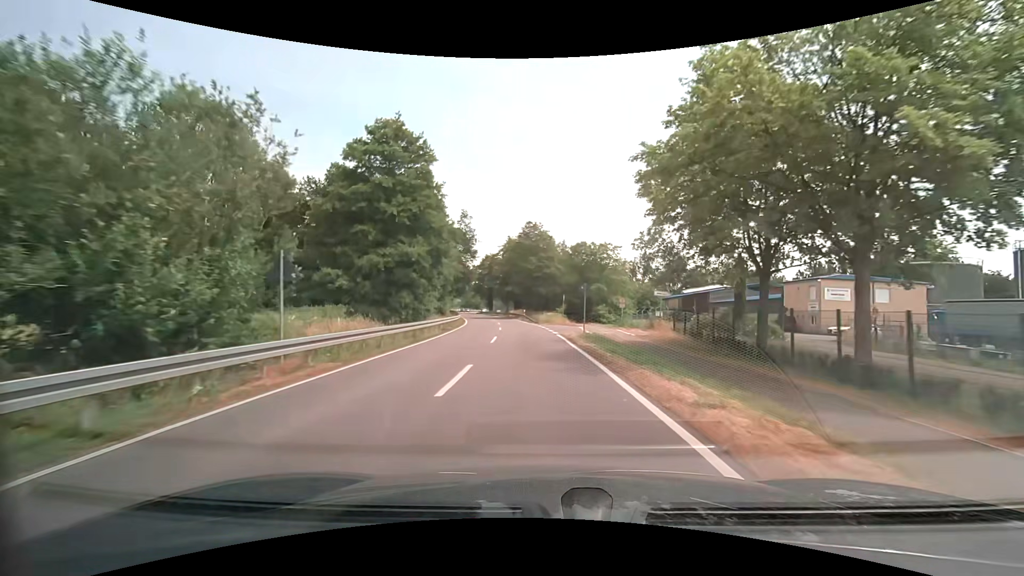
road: secondary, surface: asphalt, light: Day
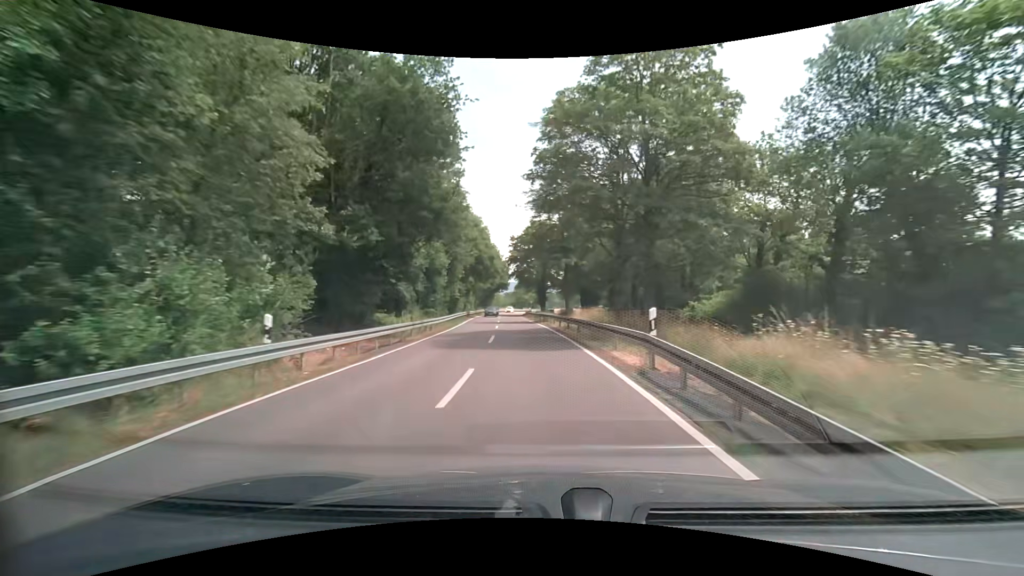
(-2.8, +49.4) m; -7°
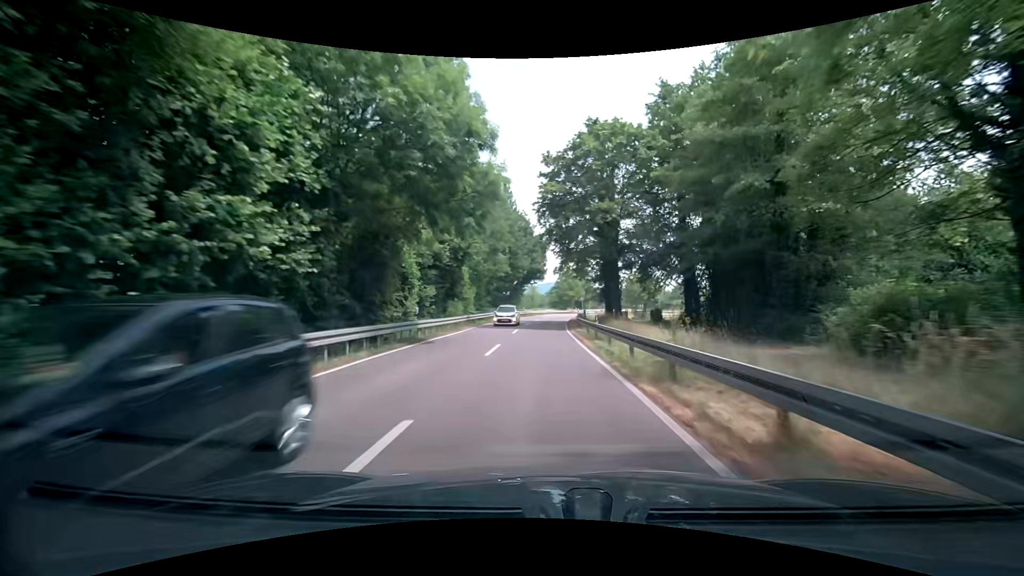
(-2.2, +41.2) m; -5°
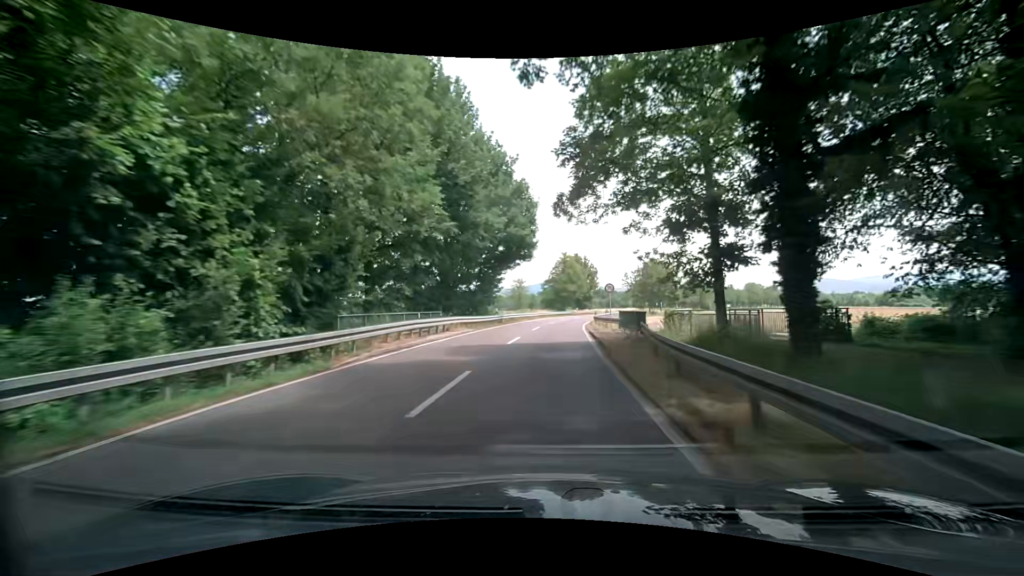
(+0.2, +31.6) m; +1°
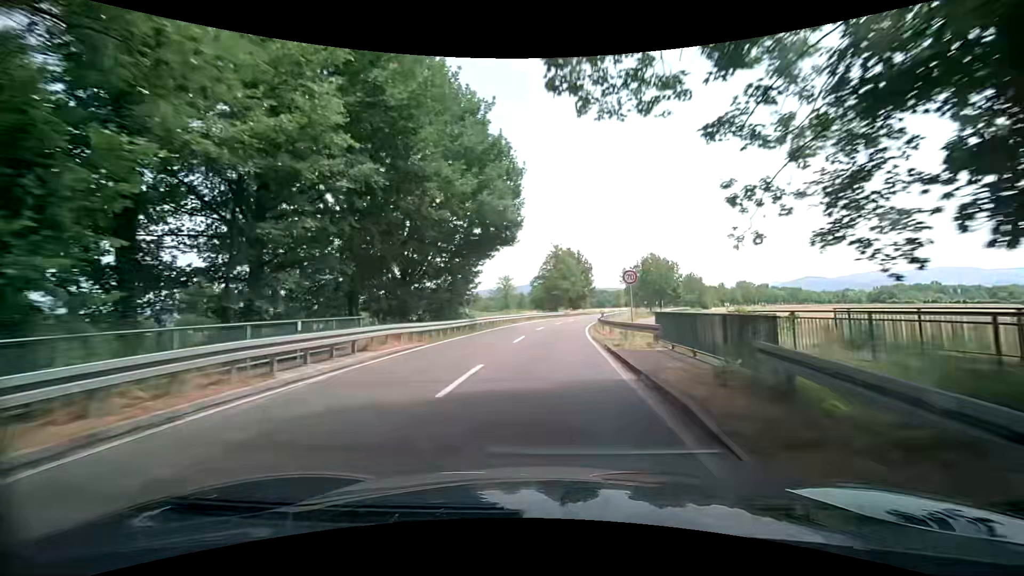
(+0.1, +10.6) m; +1°
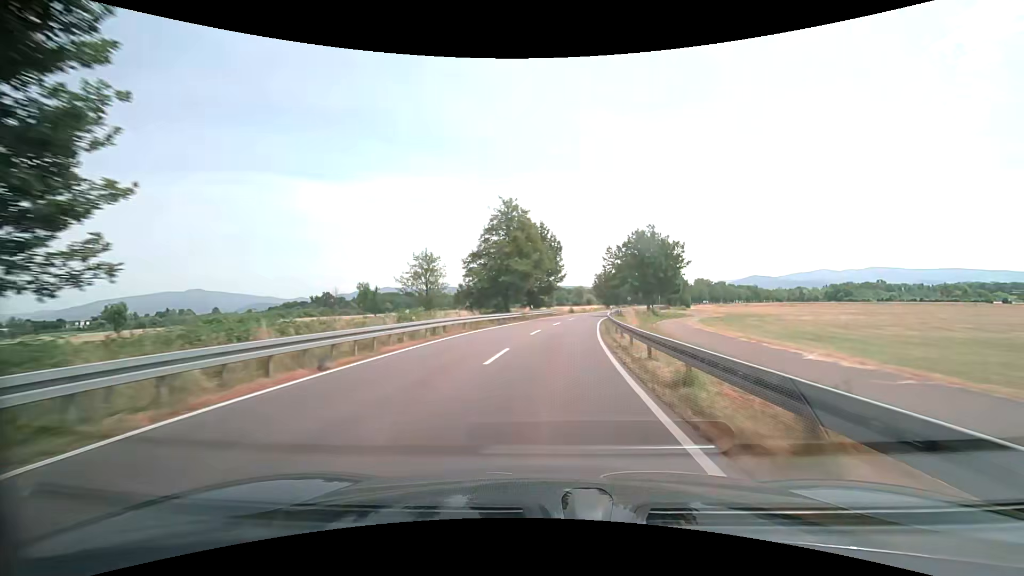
(+1.3, +31.9) m; +5°
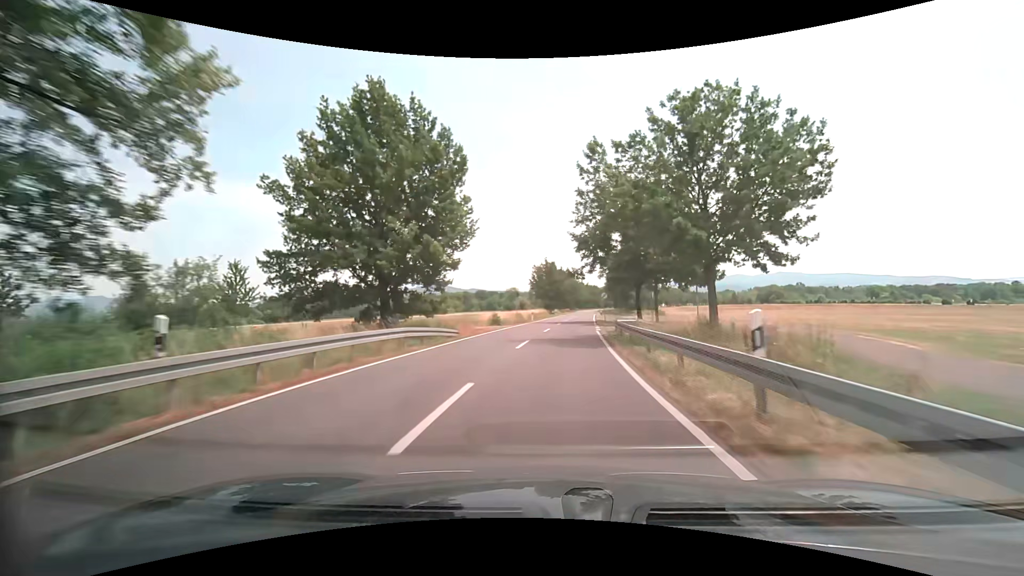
(+2.9, +42.7) m; +7°
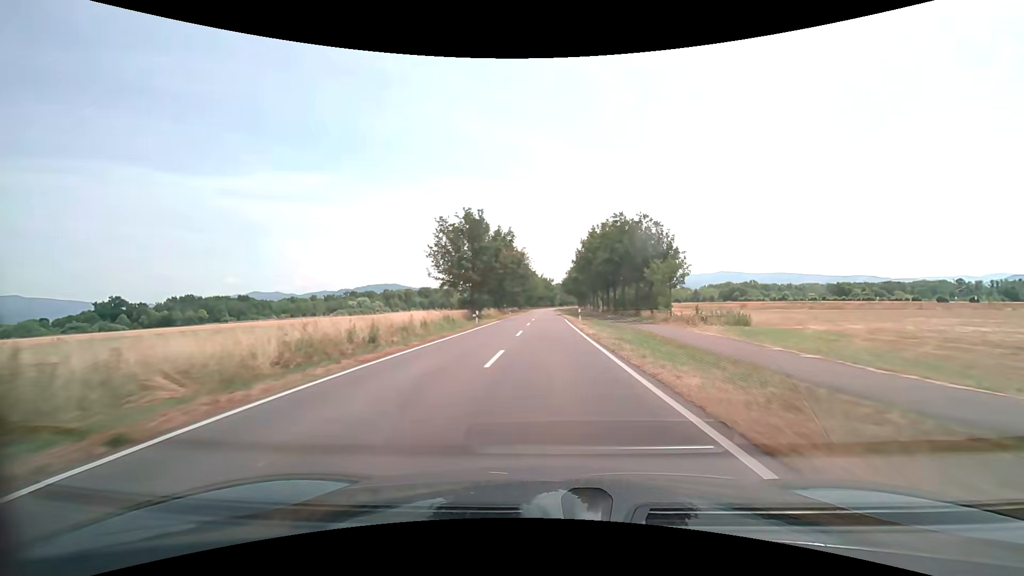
(+3.6, +53.5) m; +6°
(0, +10) (0, +20) (0, +30) (0, +40) (0, +50) (0, +60) (0, +70) (0, +80) (0, +90) (0, +100) m
